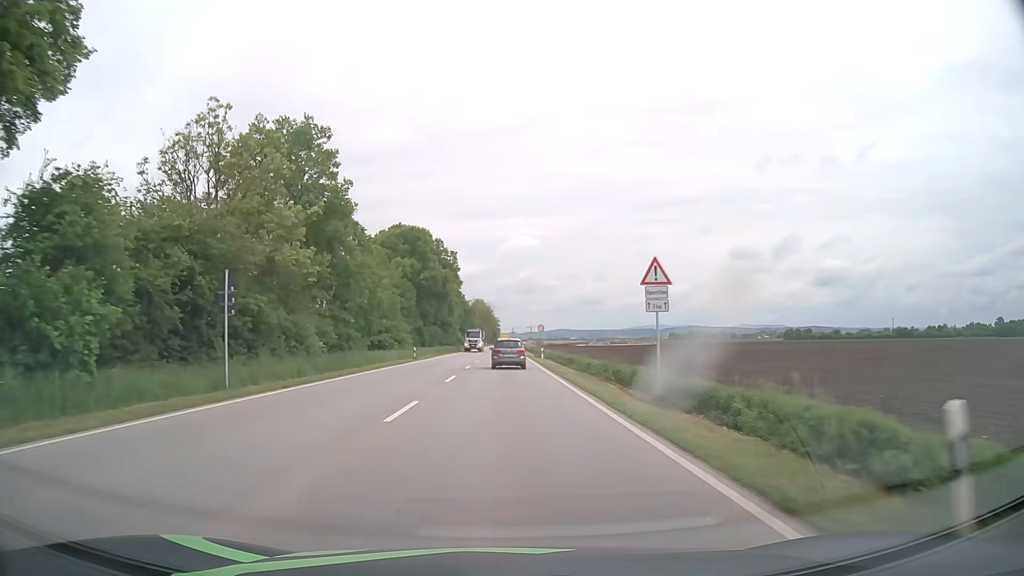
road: primary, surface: asphalt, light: Day
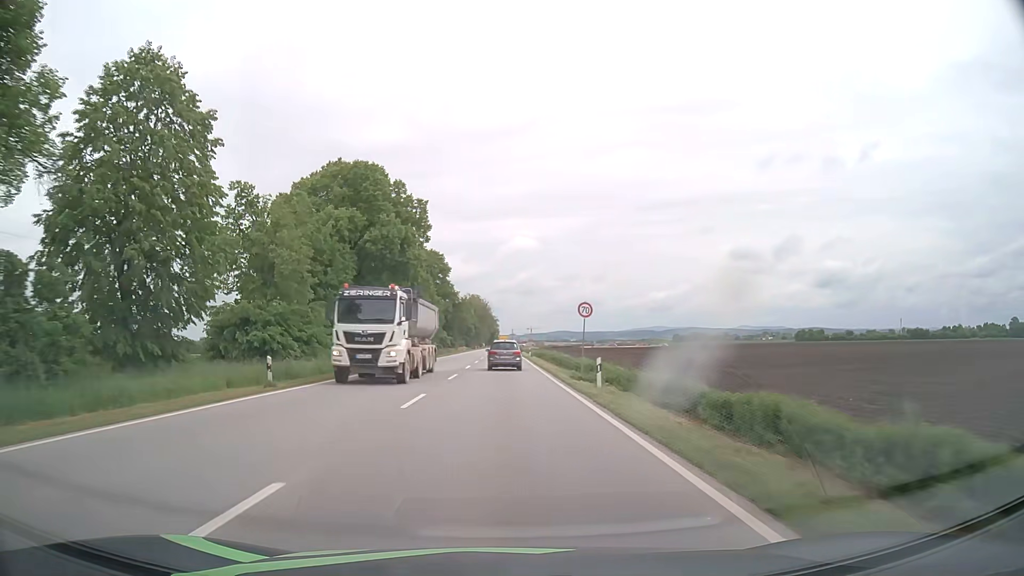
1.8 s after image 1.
(+0.1, +33.2) m; 0°
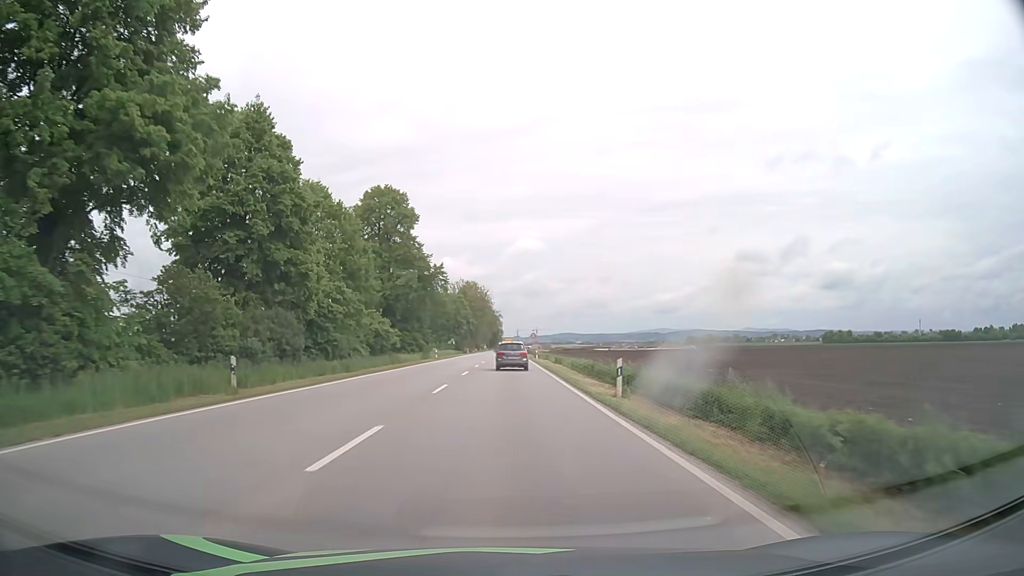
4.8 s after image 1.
(-0.3, +55.2) m; 0°
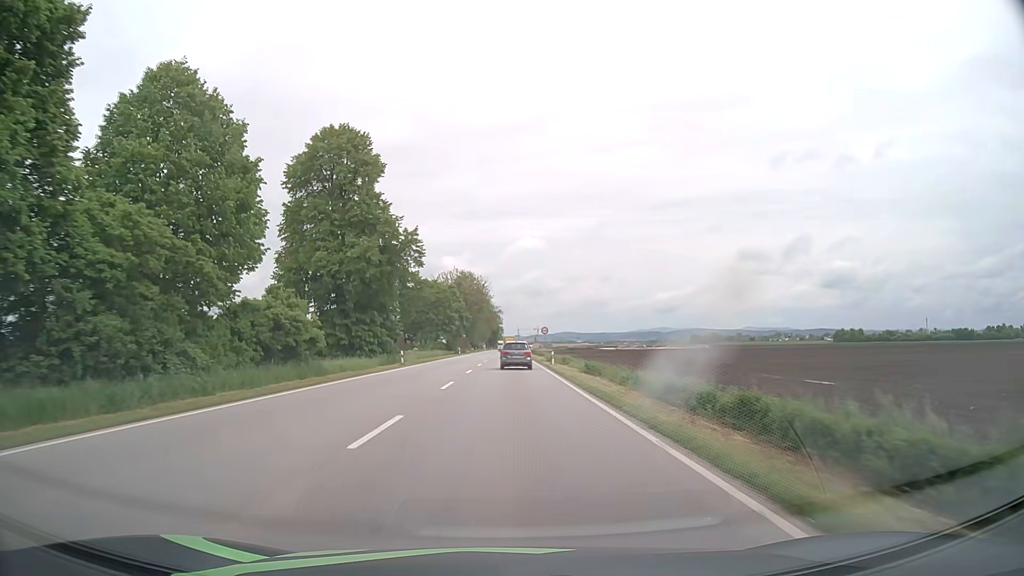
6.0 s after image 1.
(0.0, +22.4) m; 0°
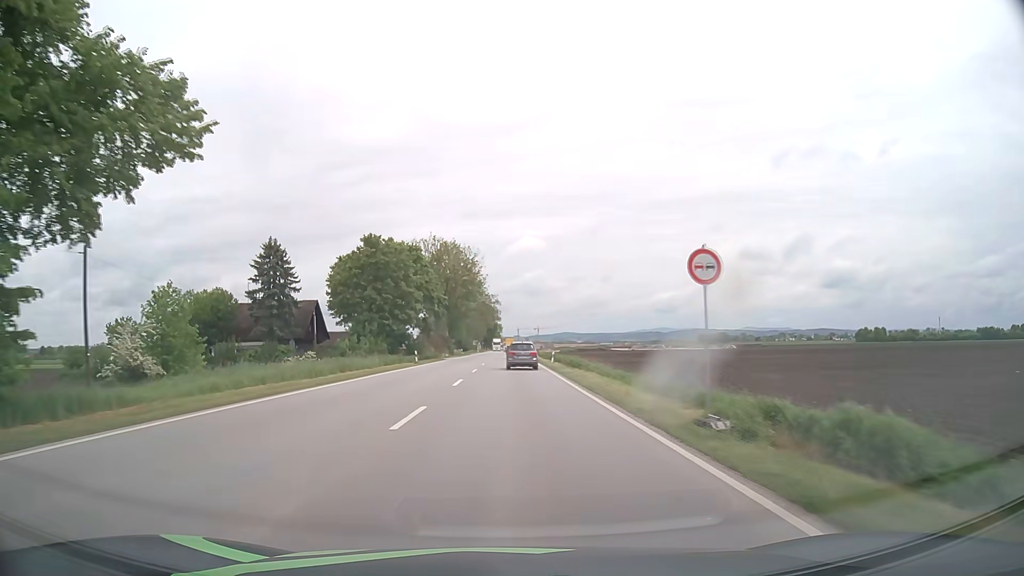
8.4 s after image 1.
(0.0, +45.8) m; 0°
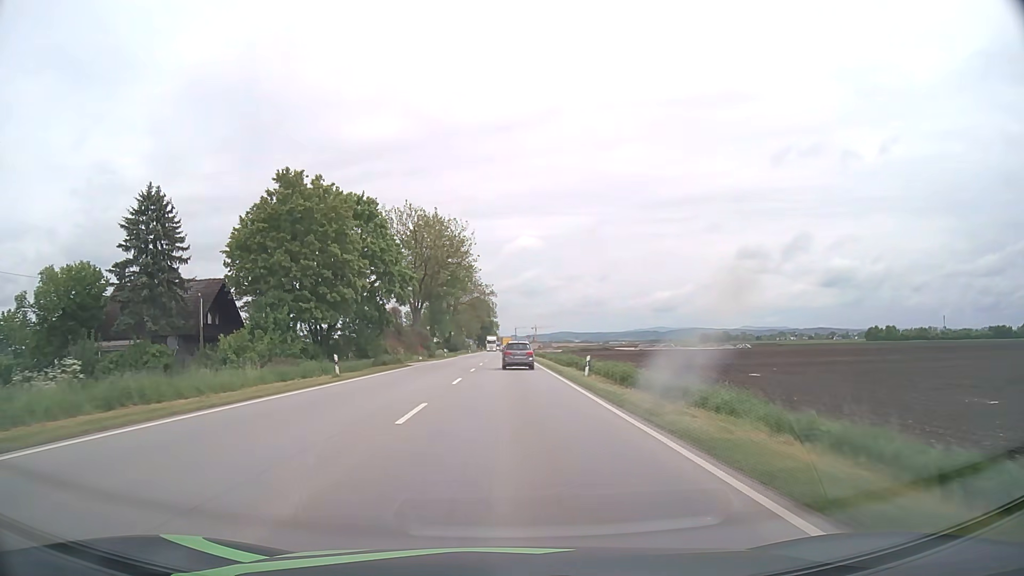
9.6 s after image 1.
(+0.1, +23.3) m; 0°
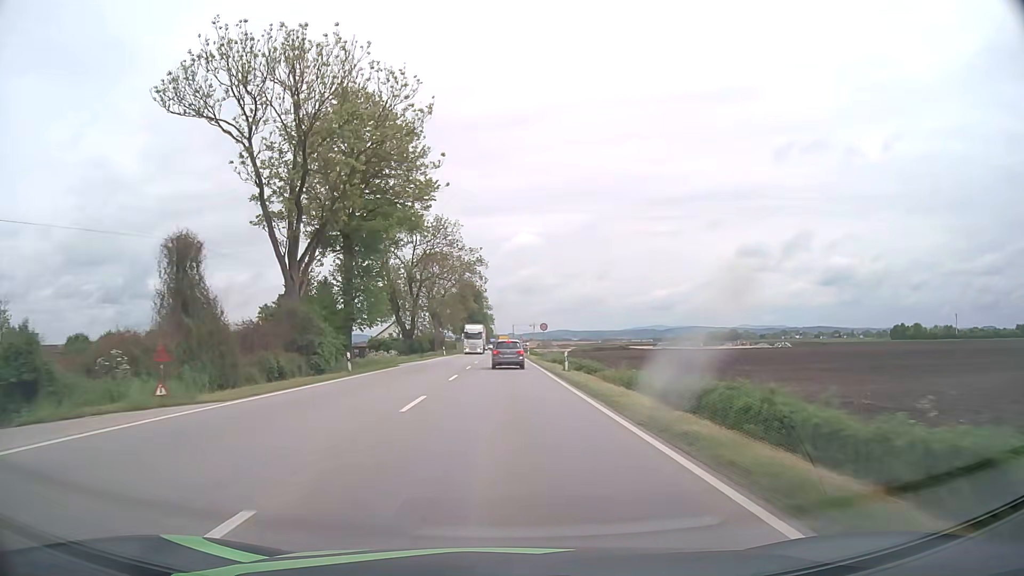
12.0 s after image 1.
(+0.4, +46.3) m; +1°
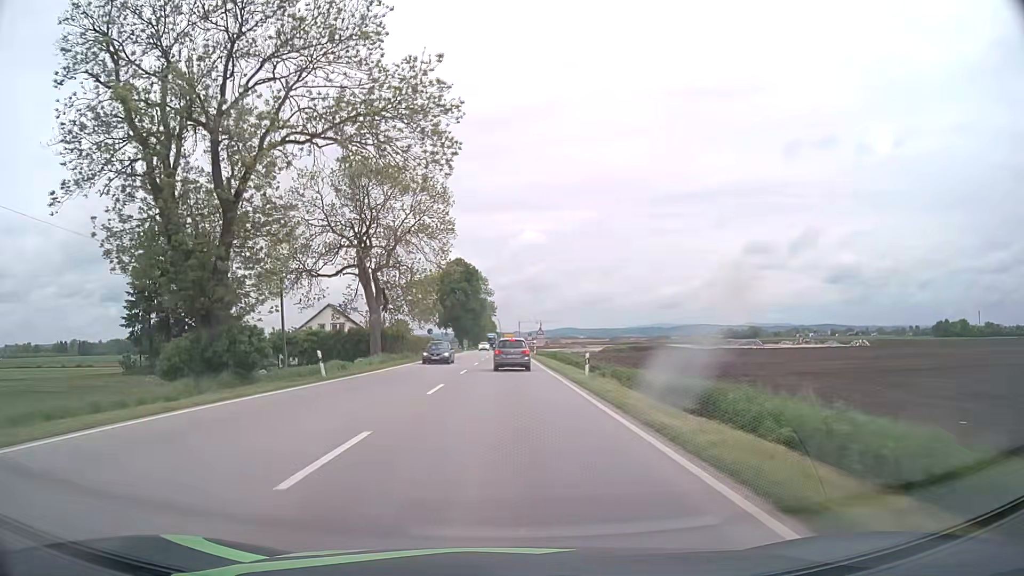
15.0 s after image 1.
(-0.2, +55.0) m; 0°
(0, +10) (0, +20) (0, +30) (0, +40) (0, +50) (0, +60) (0, +70) (0, +80) (0, +90) (0, +100) m
